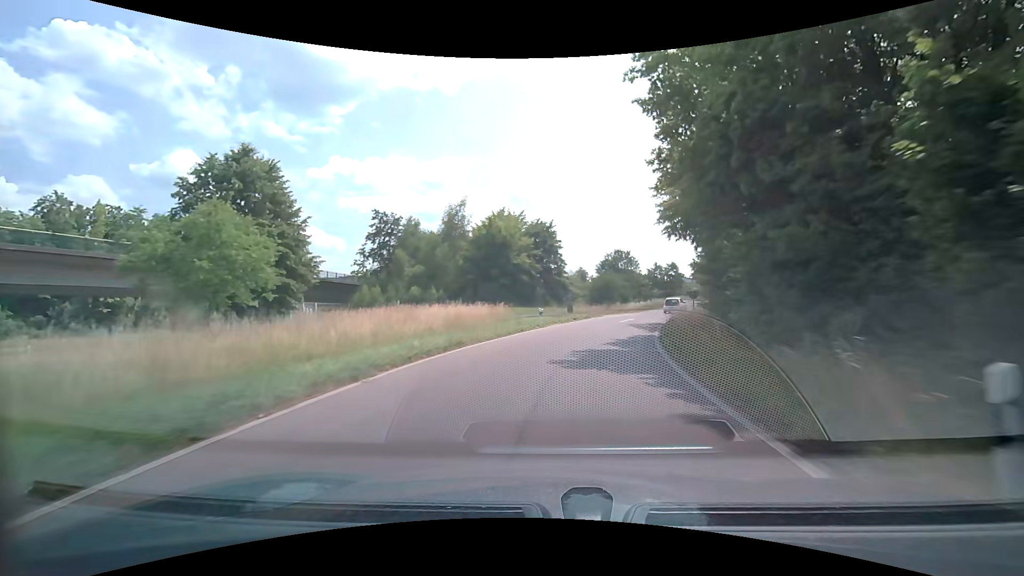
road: trunk_link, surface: asphalt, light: Day
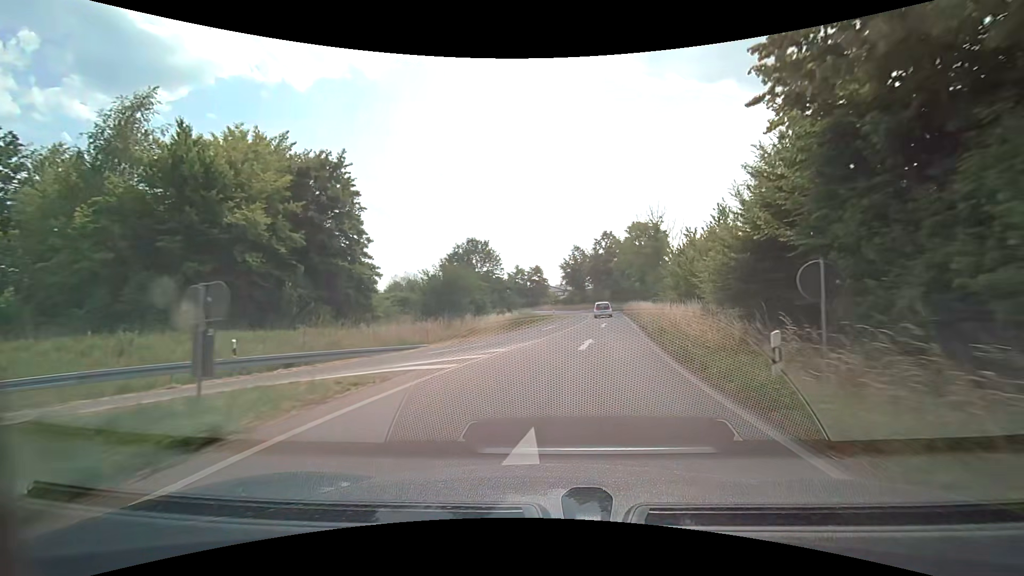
(+4.9, +31.4) m; +17°
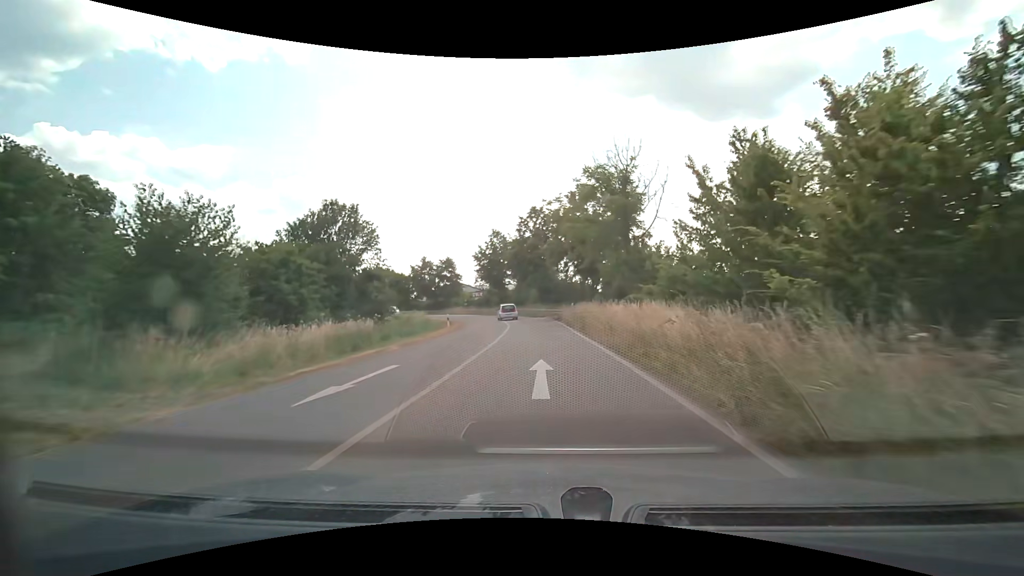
(+2.3, +23.5) m; +9°
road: primary_link
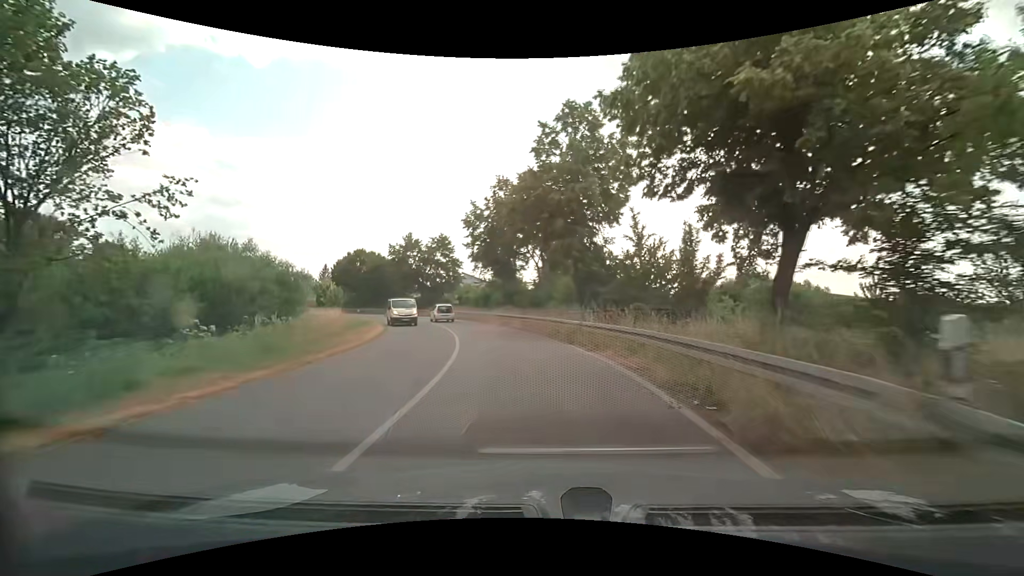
(-0.3, +31.3) m; -3°
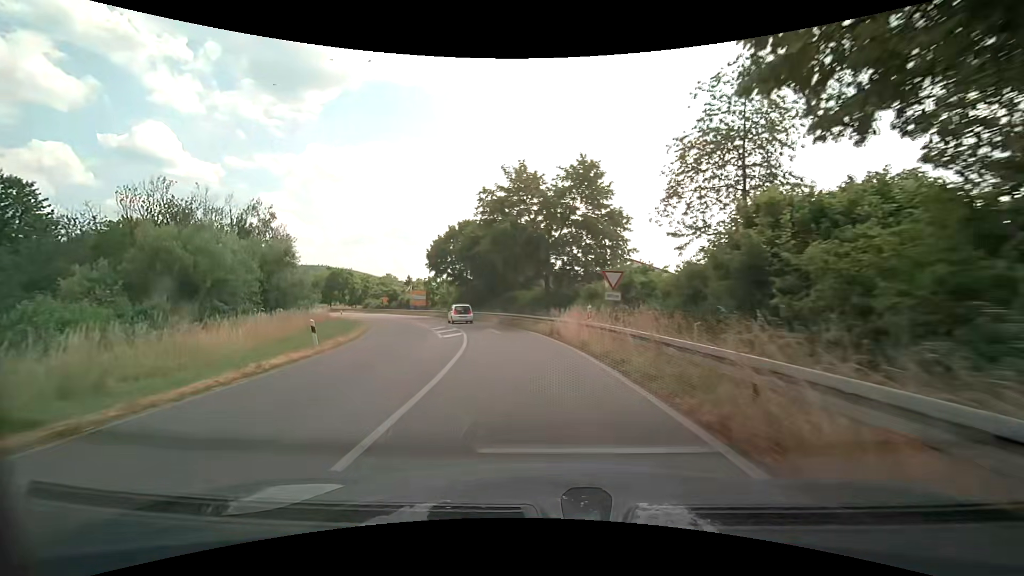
(-5.7, +36.7) m; -19°
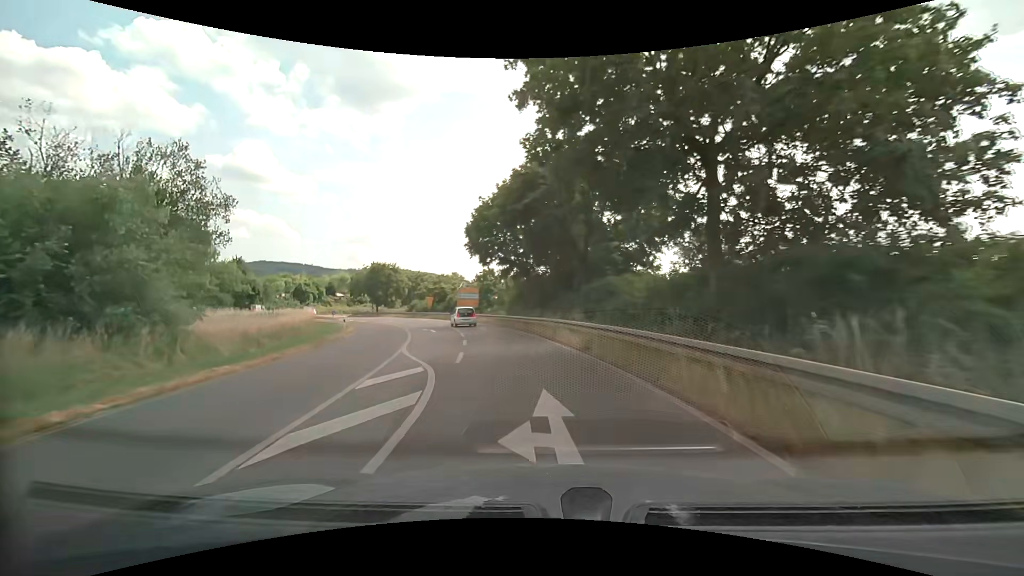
(-1.8, +21.3) m; -9°
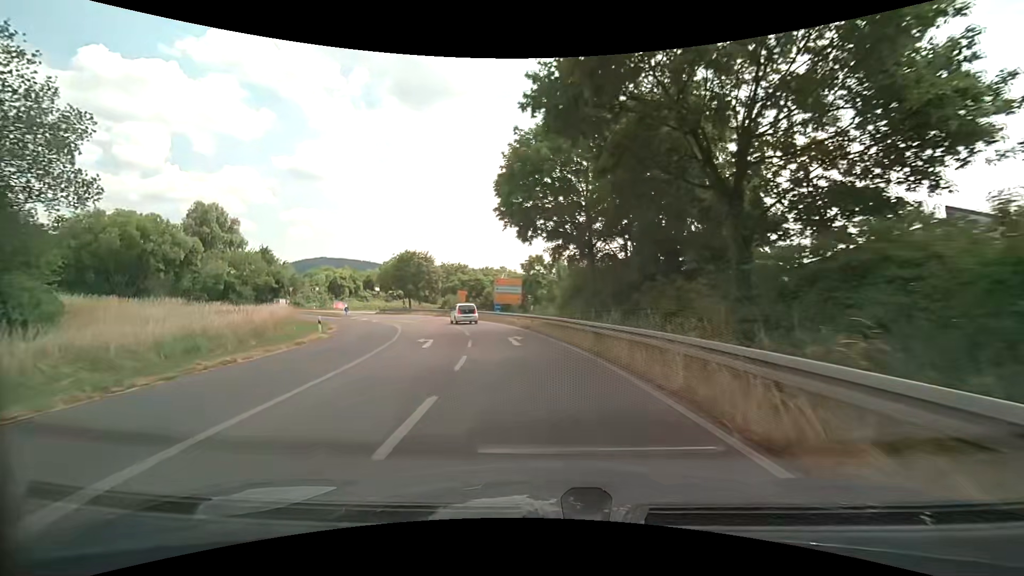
(-0.8, +13.9) m; -6°
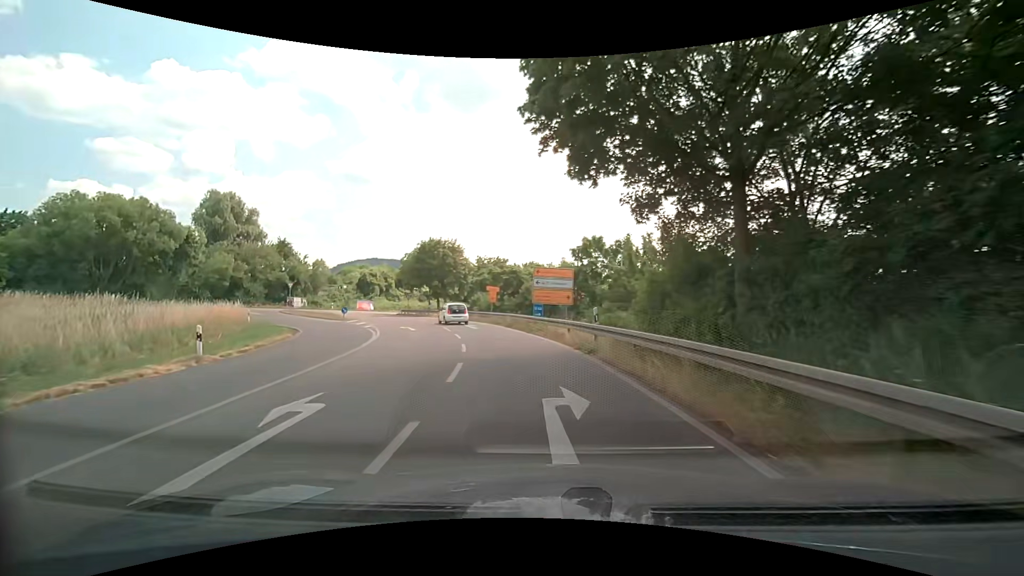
(-0.7, +13.6) m; -6°
(0, +10) (-1, +20) (-4, +30) (-7, +39) (-11, +48) (-17, +56) (-21, +66) (-19, +75) (-14, +84) (-8, +92) m
